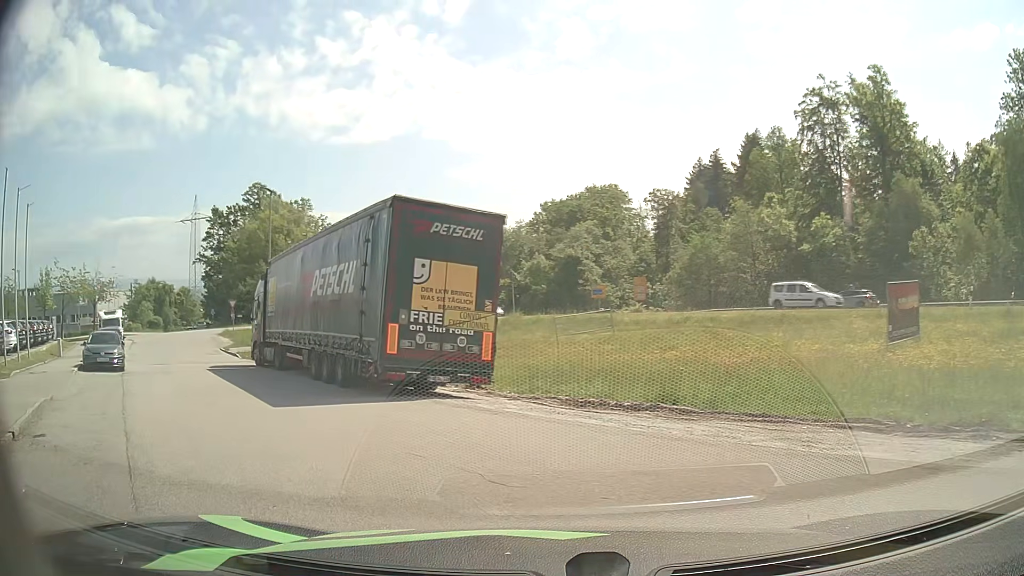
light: Day
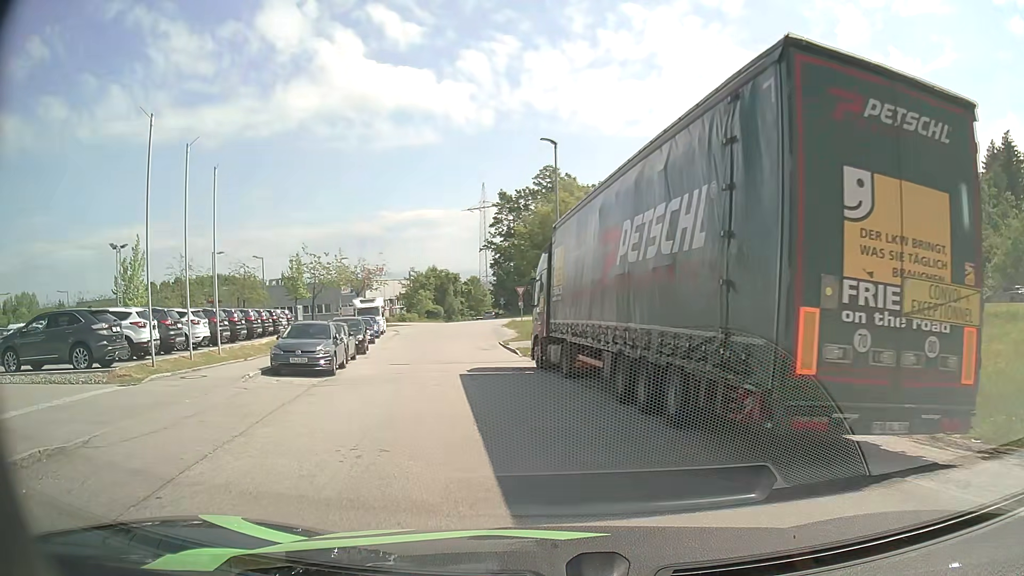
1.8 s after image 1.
(-1.7, +7.4) m; -24°
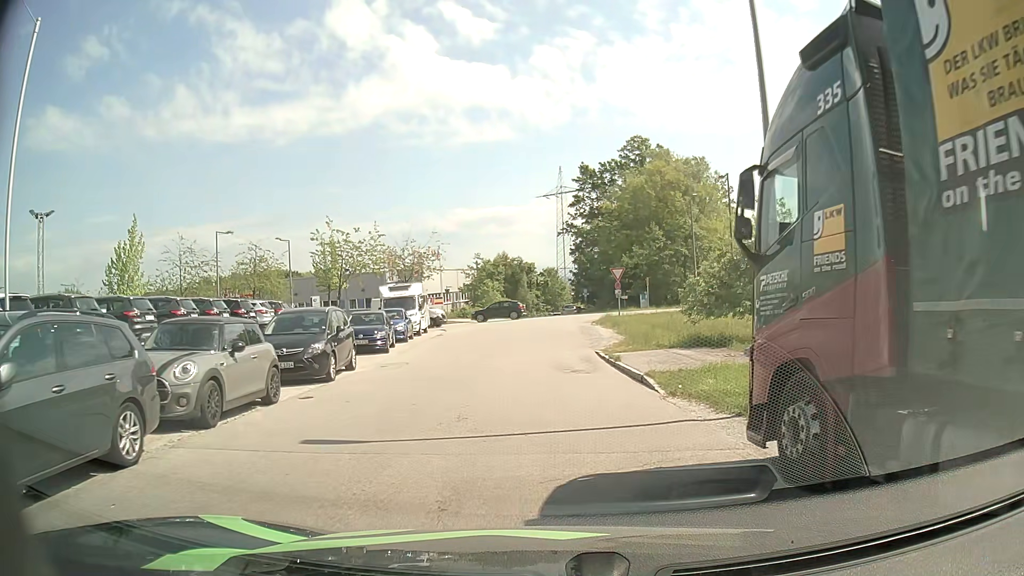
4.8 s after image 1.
(-1.7, +15.2) m; -7°
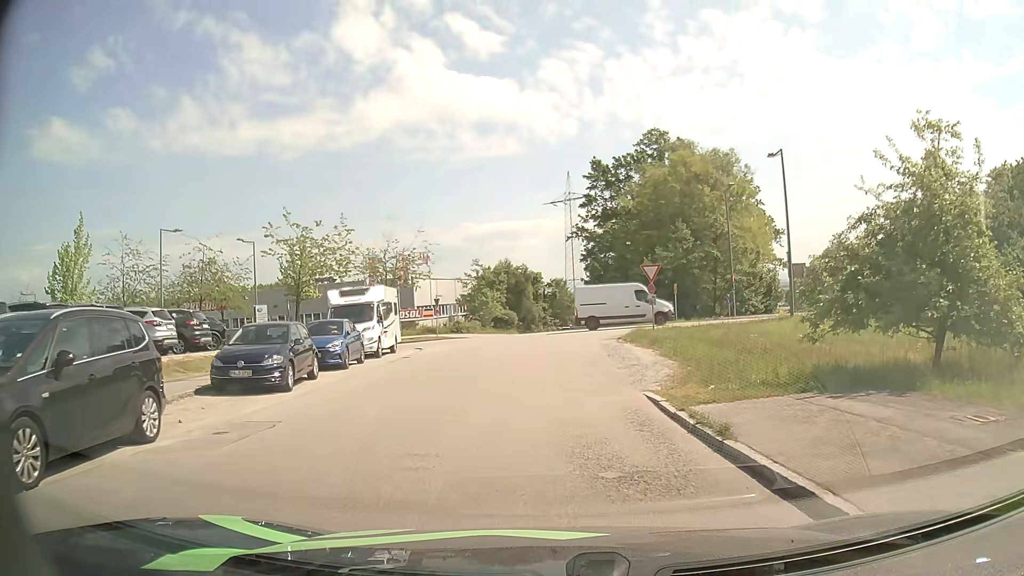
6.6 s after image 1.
(-0.1, +9.8) m; -1°
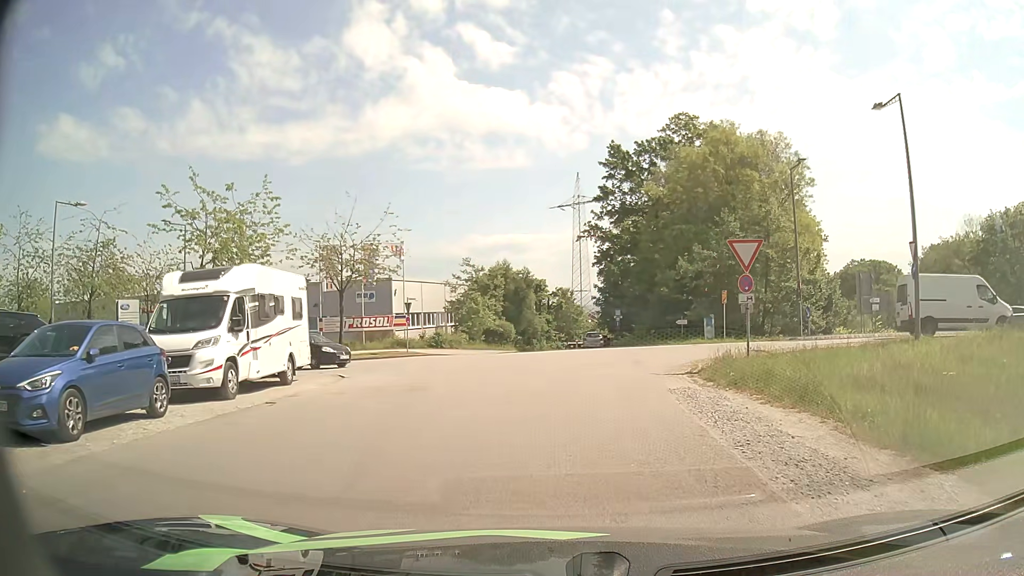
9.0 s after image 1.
(-0.1, +12.5) m; 0°
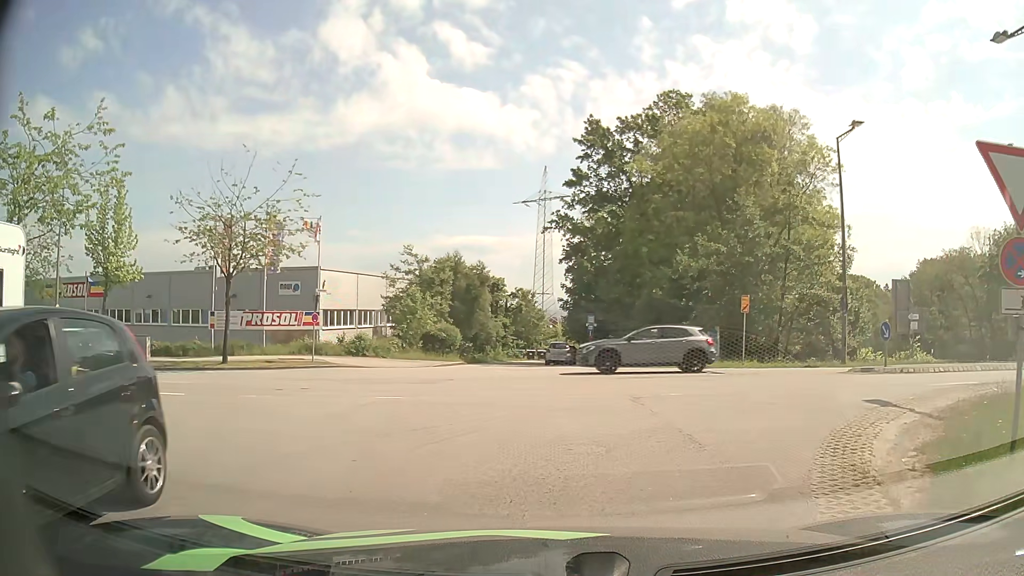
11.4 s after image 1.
(+0.2, +10.2) m; +3°
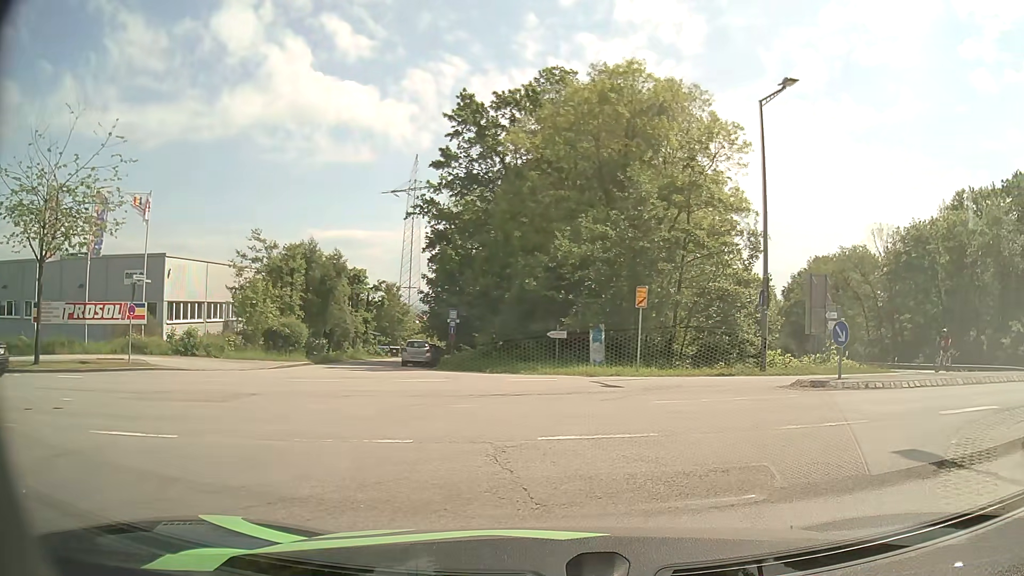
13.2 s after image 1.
(+0.4, +5.1) m; +10°
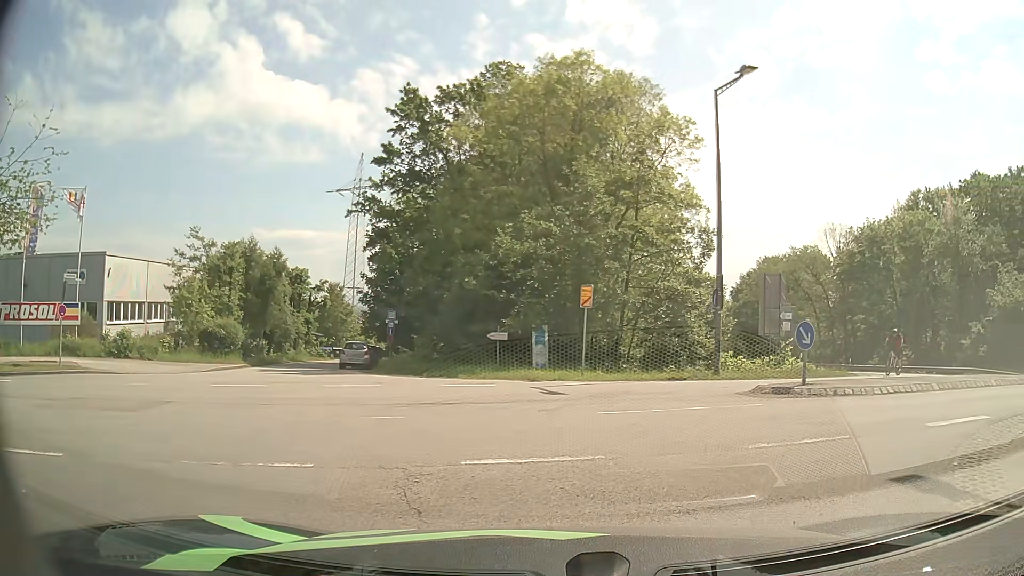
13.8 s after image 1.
(+0.1, +1.3) m; +5°
